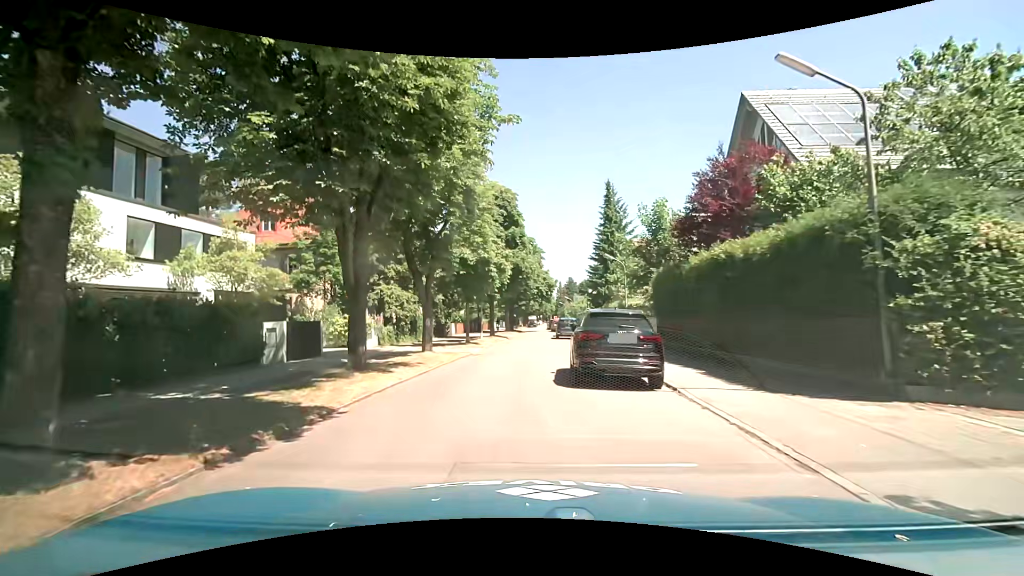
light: Day
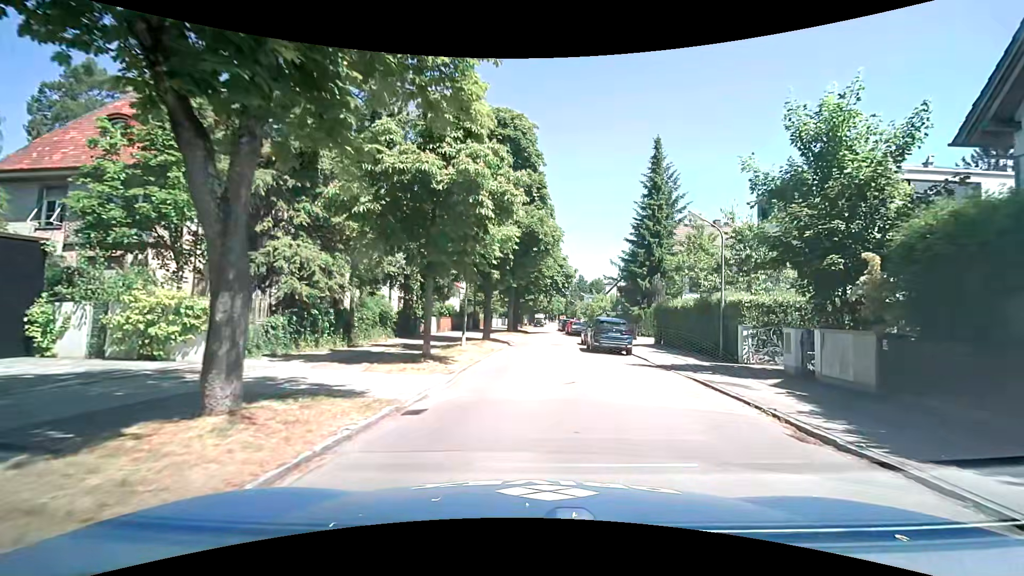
(-0.5, +15.1) m; +1°
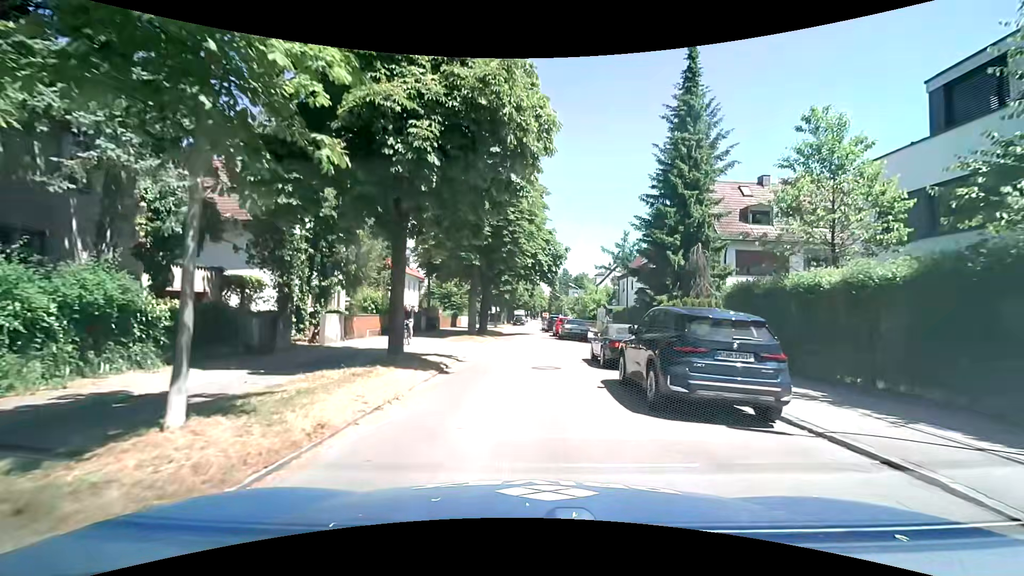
(+0.5, +15.1) m; +2°
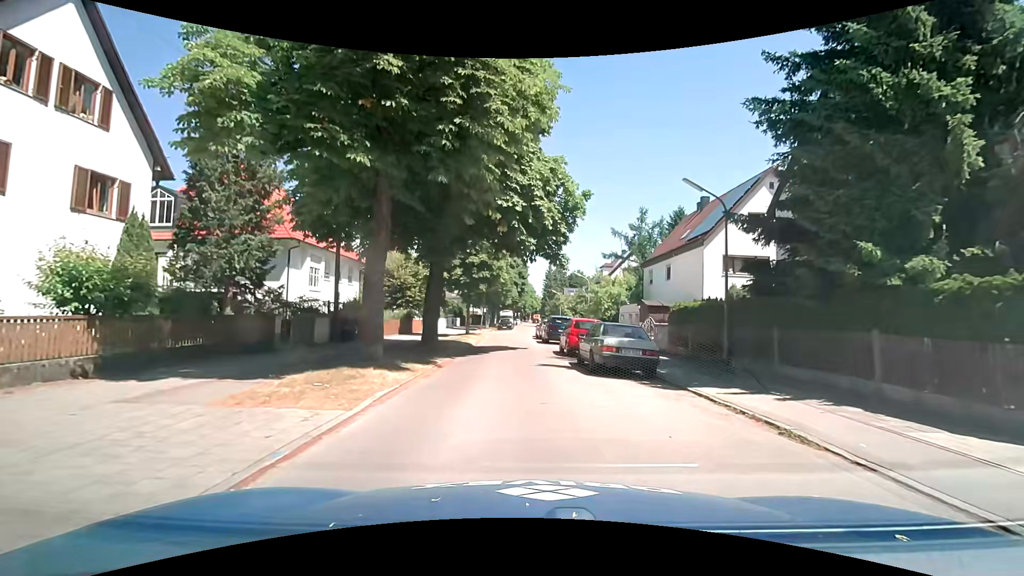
(+0.1, +18.3) m; 0°
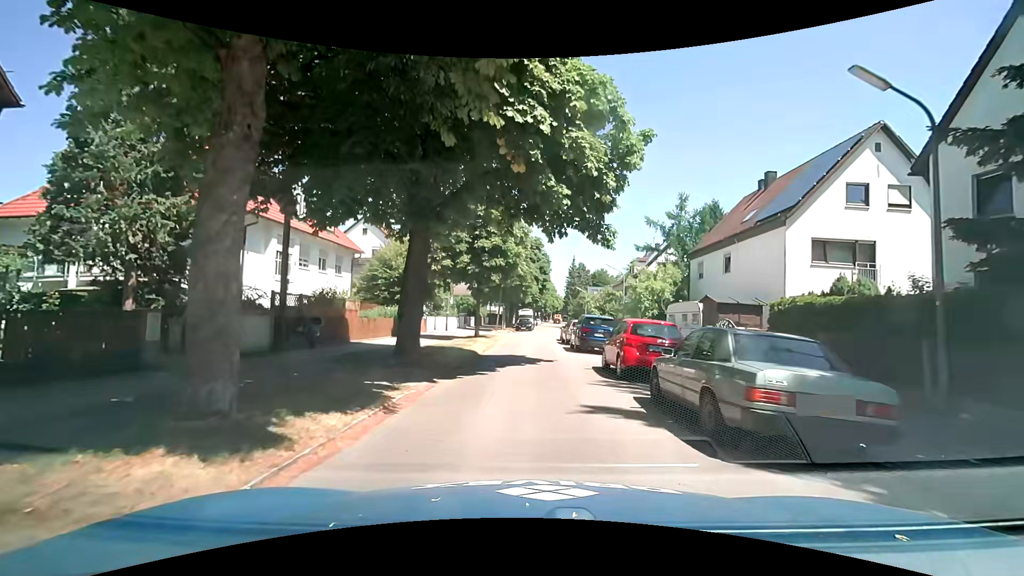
(0.0, +7.1) m; -1°
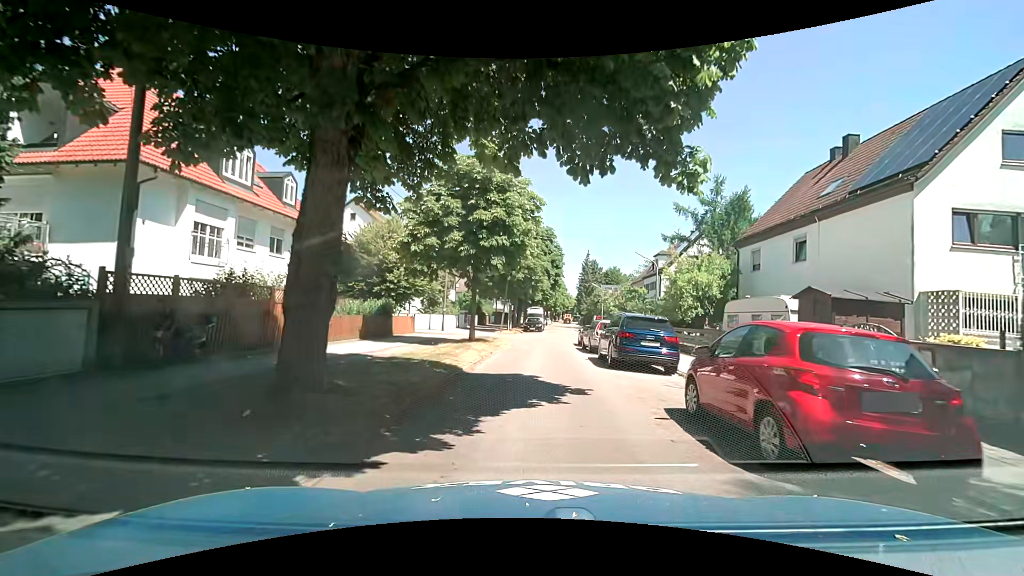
(-0.1, +7.1) m; -1°
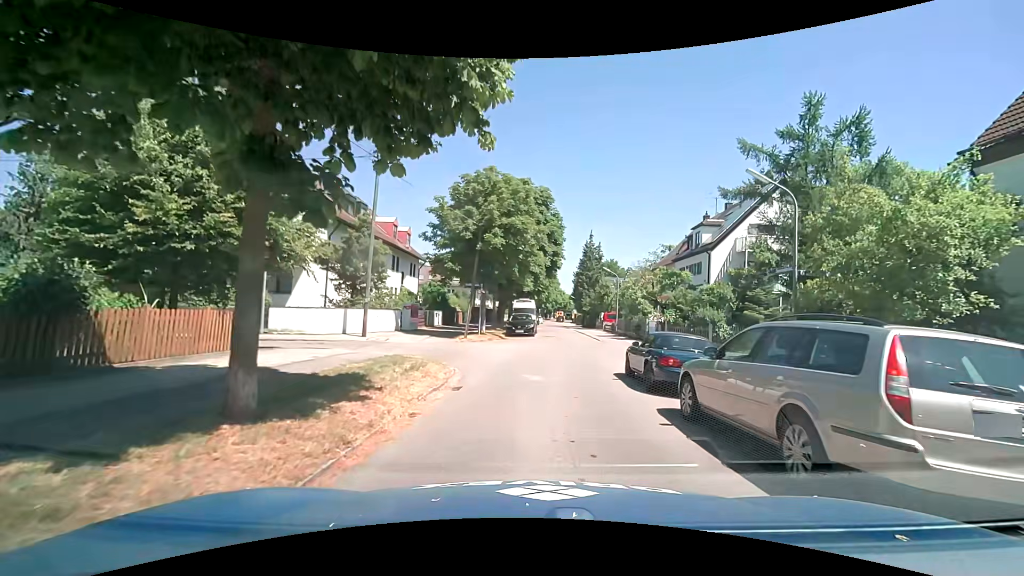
(+0.1, +17.5) m; +1°
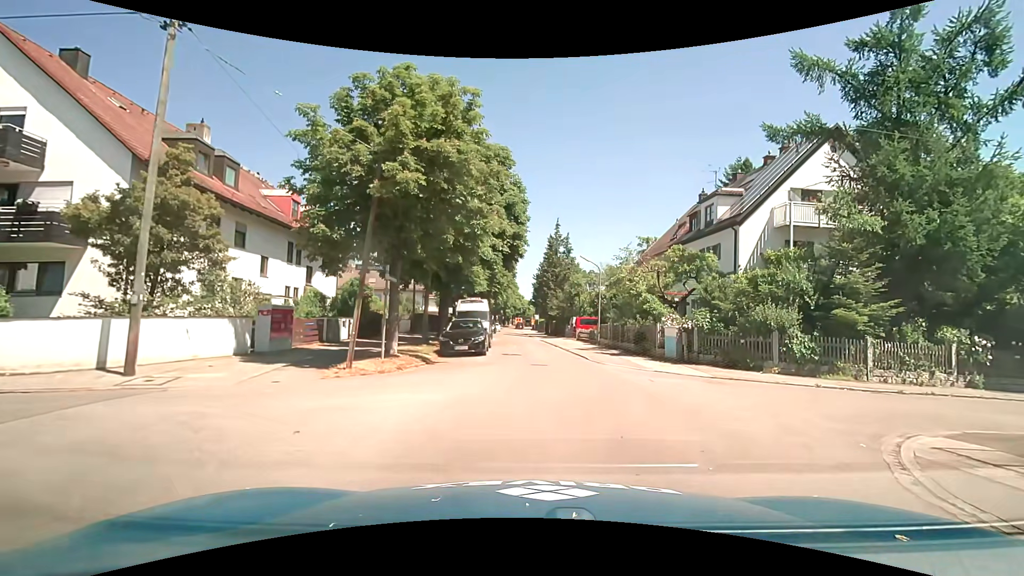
(+0.1, +11.7) m; +6°
